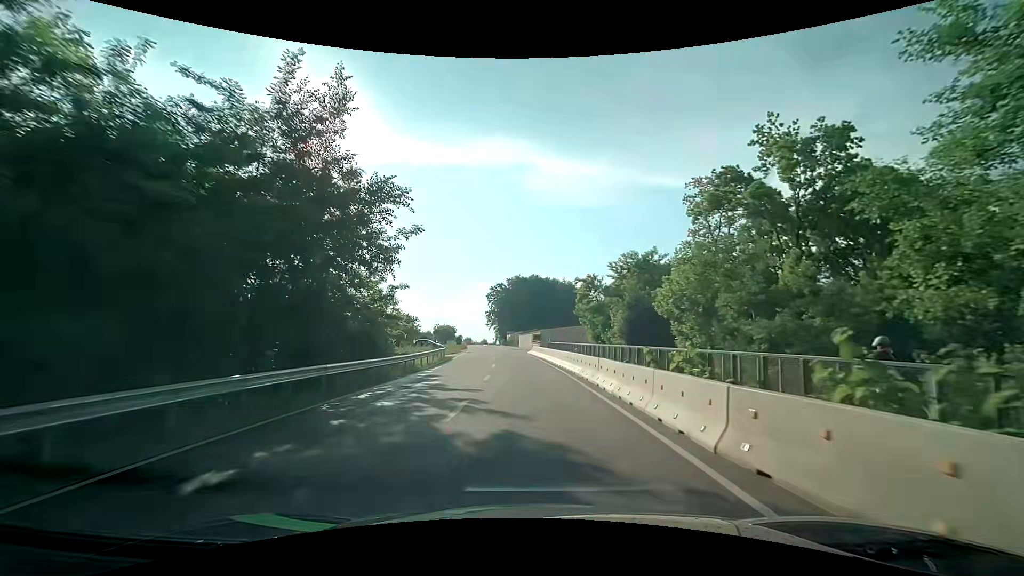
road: tertiary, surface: asphalt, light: Day
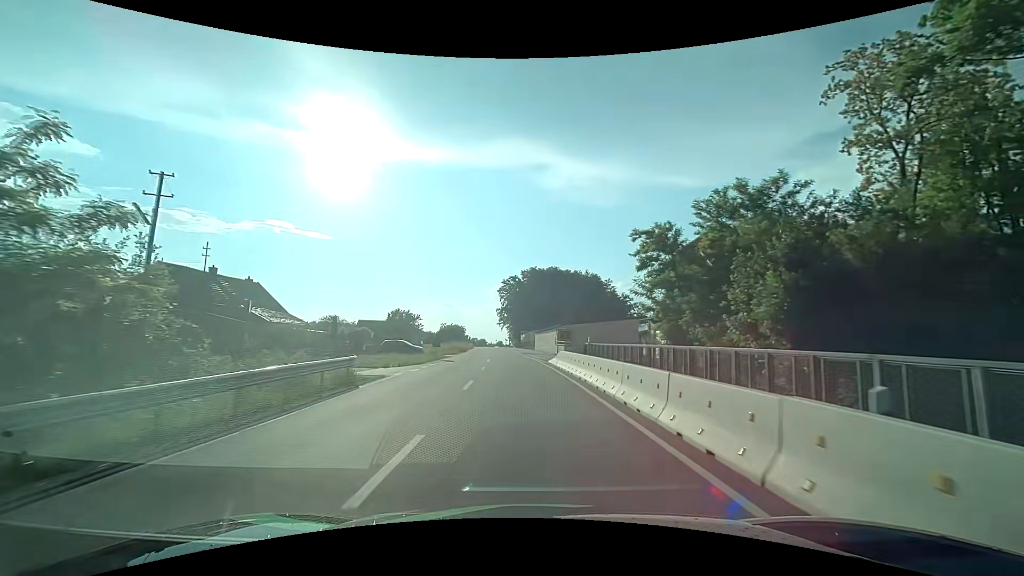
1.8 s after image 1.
(-0.3, +22.7) m; -2°
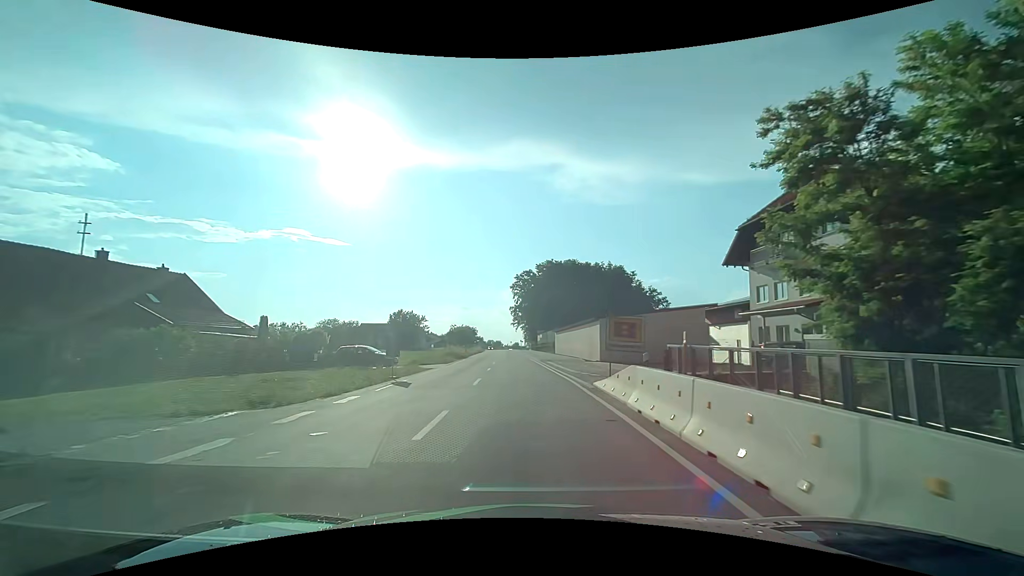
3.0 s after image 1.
(-0.2, +15.3) m; -1°
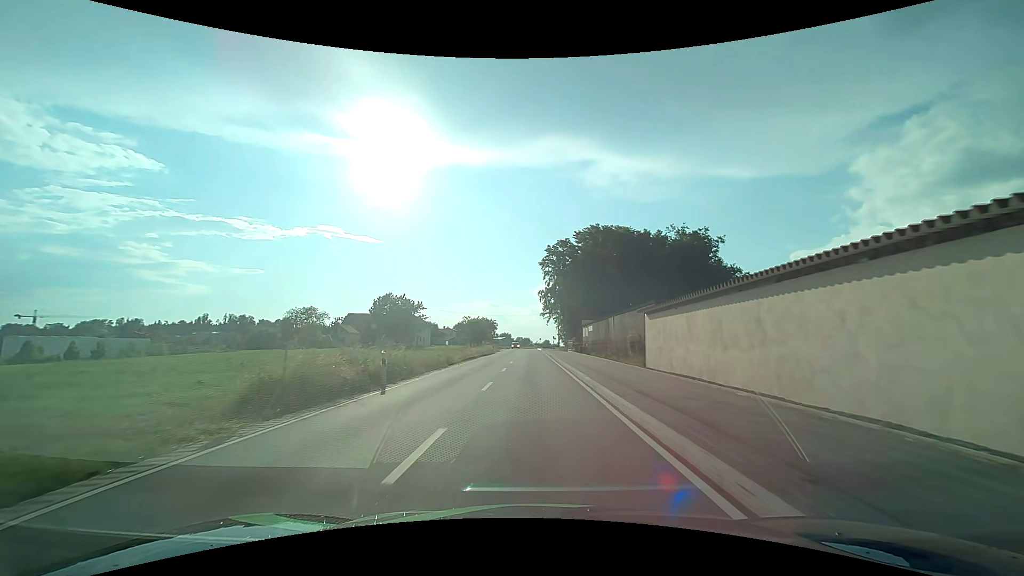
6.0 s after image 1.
(-1.5, +38.3) m; -4°
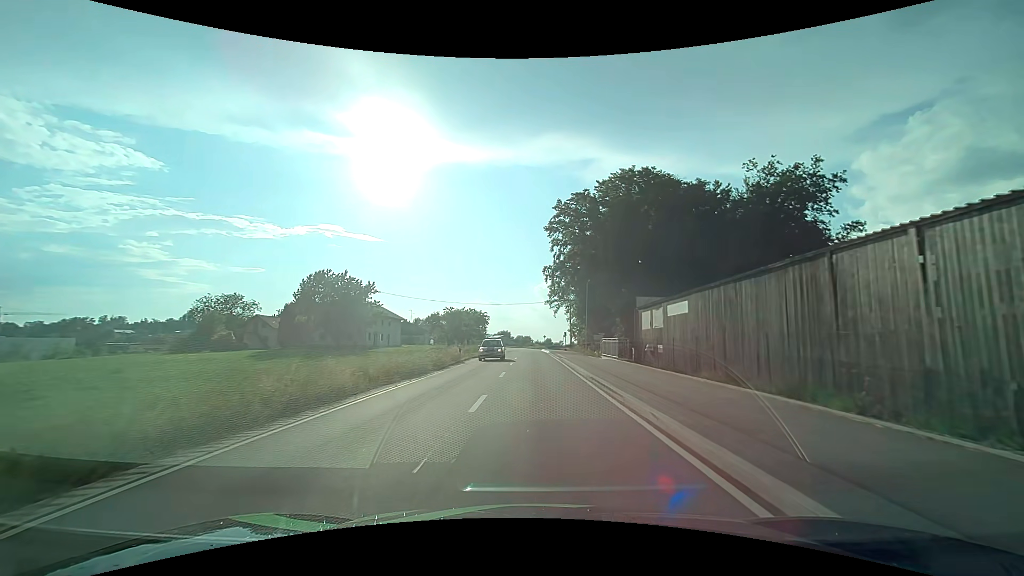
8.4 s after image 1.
(-0.3, +31.5) m; 0°
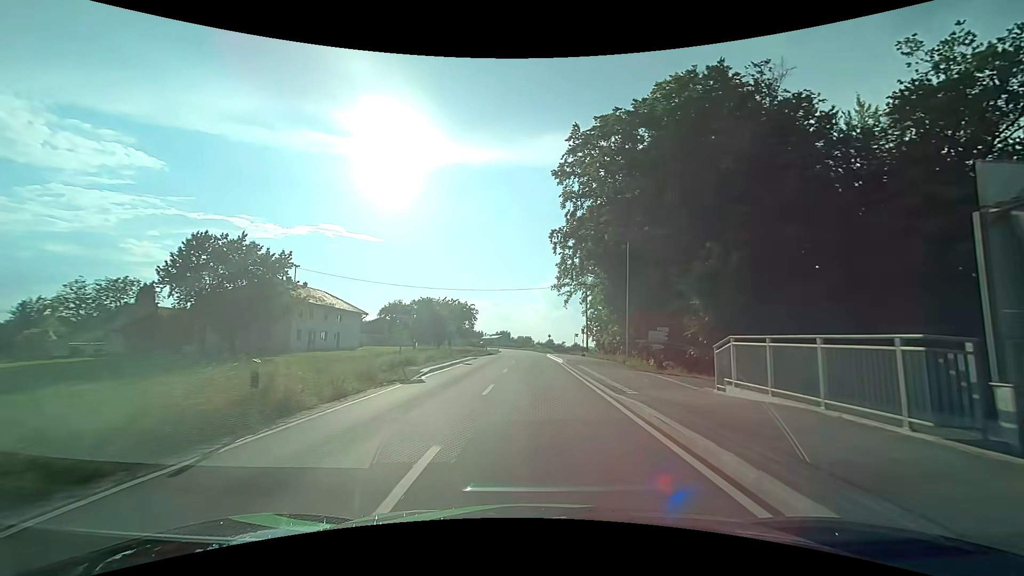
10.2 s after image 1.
(+0.1, +24.1) m; 0°
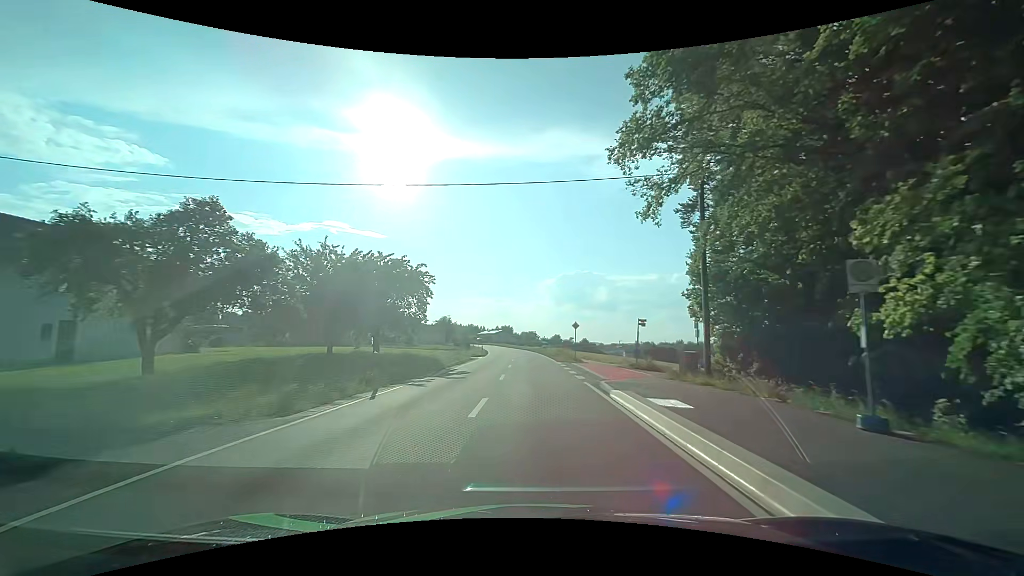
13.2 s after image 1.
(-0.2, +39.8) m; 0°
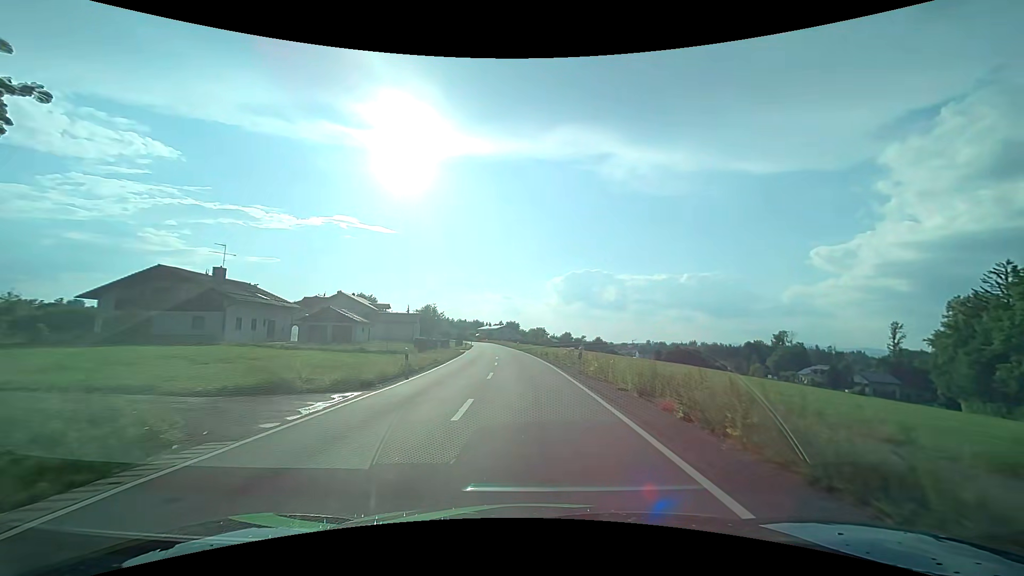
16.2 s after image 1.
(-0.3, +36.2) m; -1°
(0, +10) (0, +20) (-1, +30) (-1, +40) (-2, +50) (-3, +60) (-4, +70) (-5, +80) (-6, +90) (-7, +100) m
